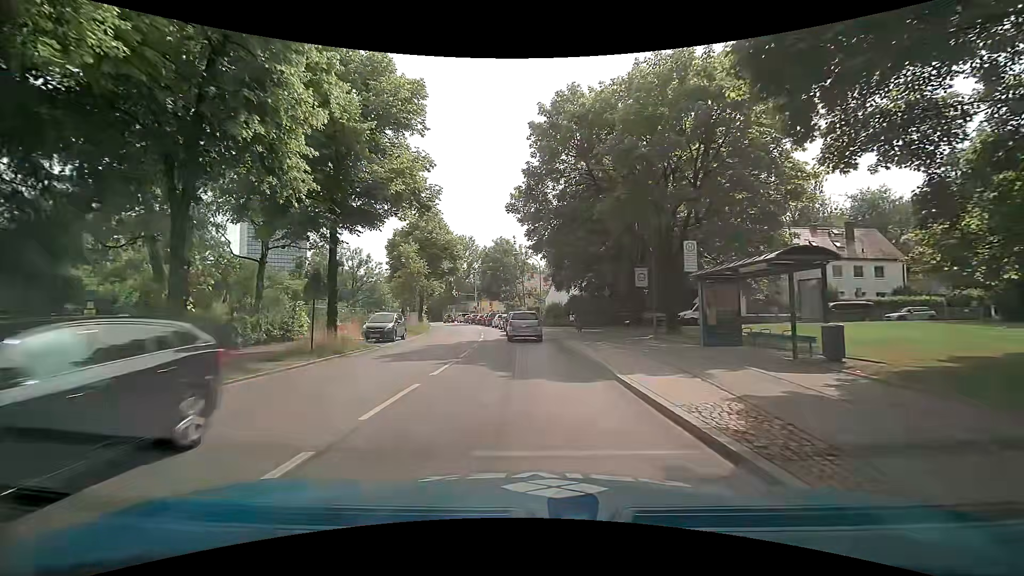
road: secondary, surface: asphalt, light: Day
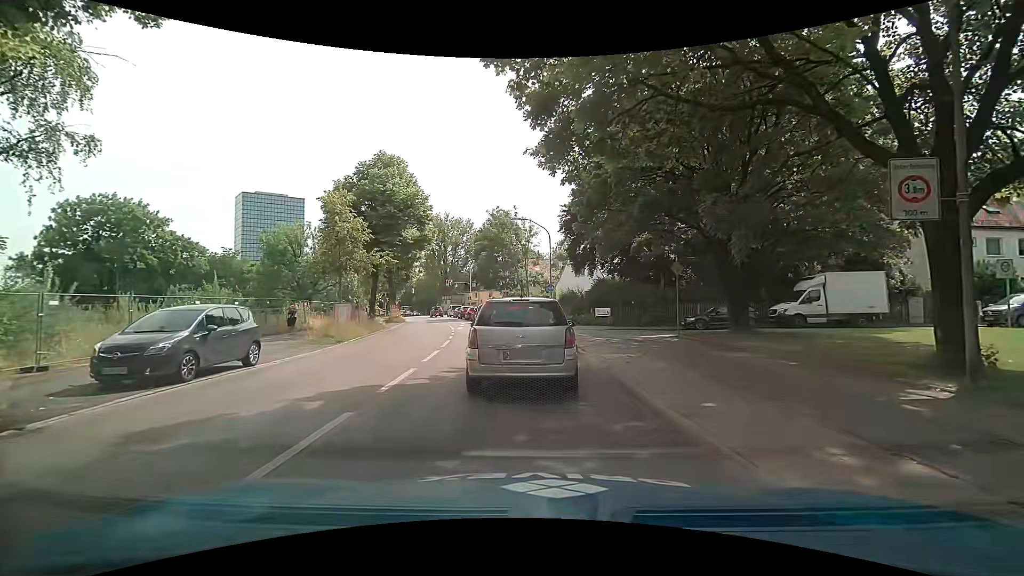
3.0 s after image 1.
(-0.1, +16.1) m; 0°
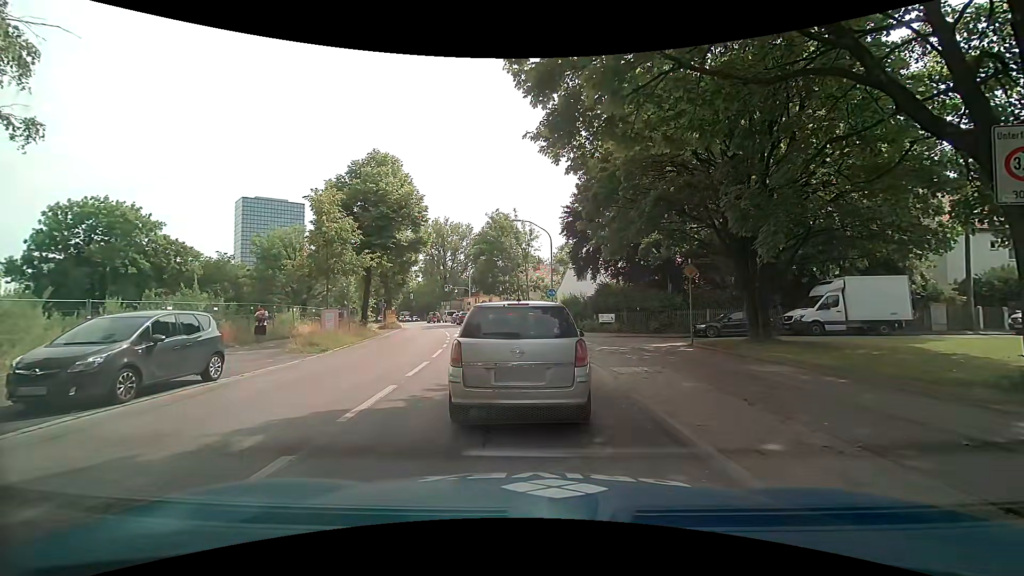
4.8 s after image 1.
(0.0, +1.5) m; +1°
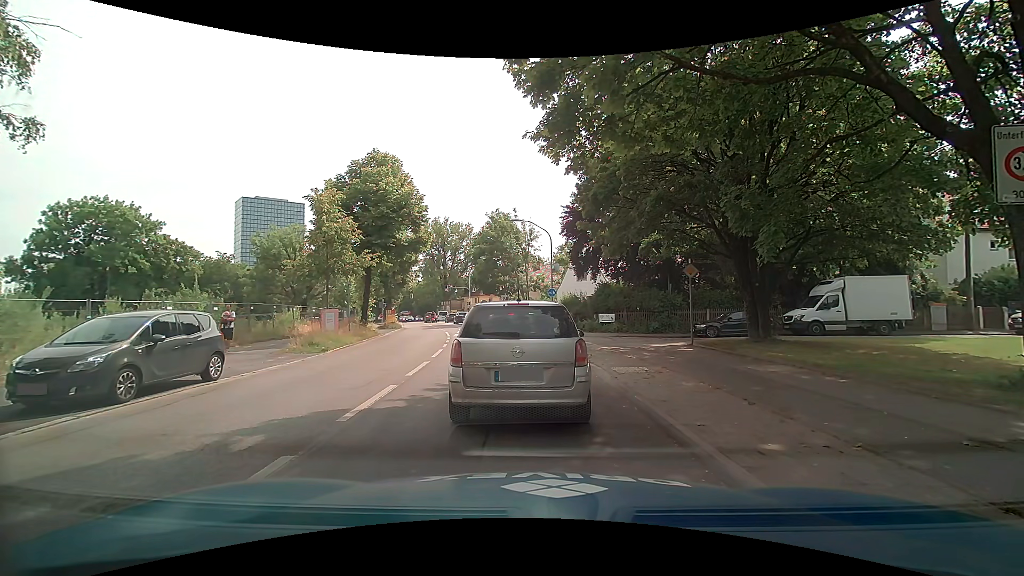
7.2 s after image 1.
(0.0, +0.1) m; 0°
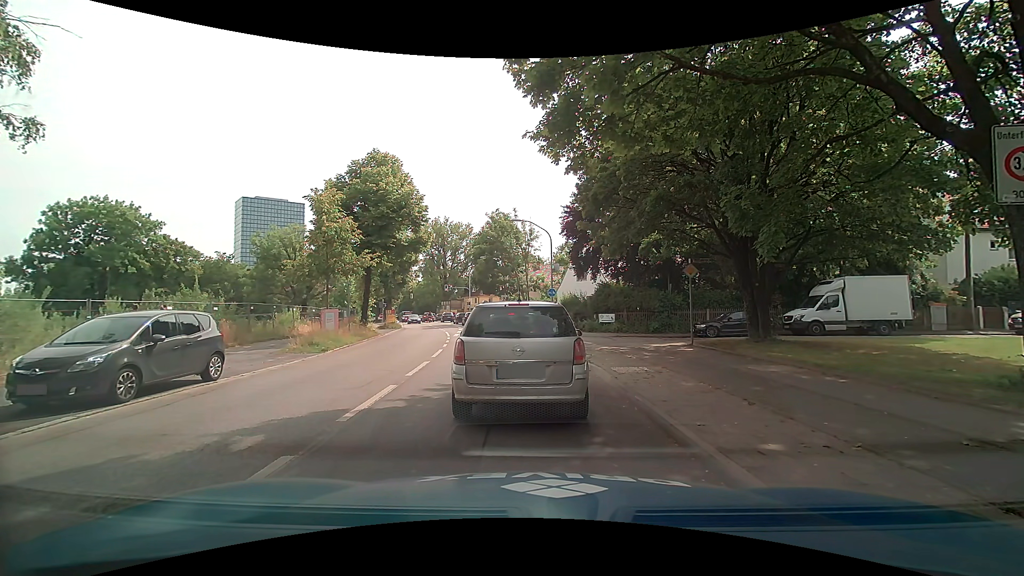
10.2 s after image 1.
(0.0, 0.0) m; 0°
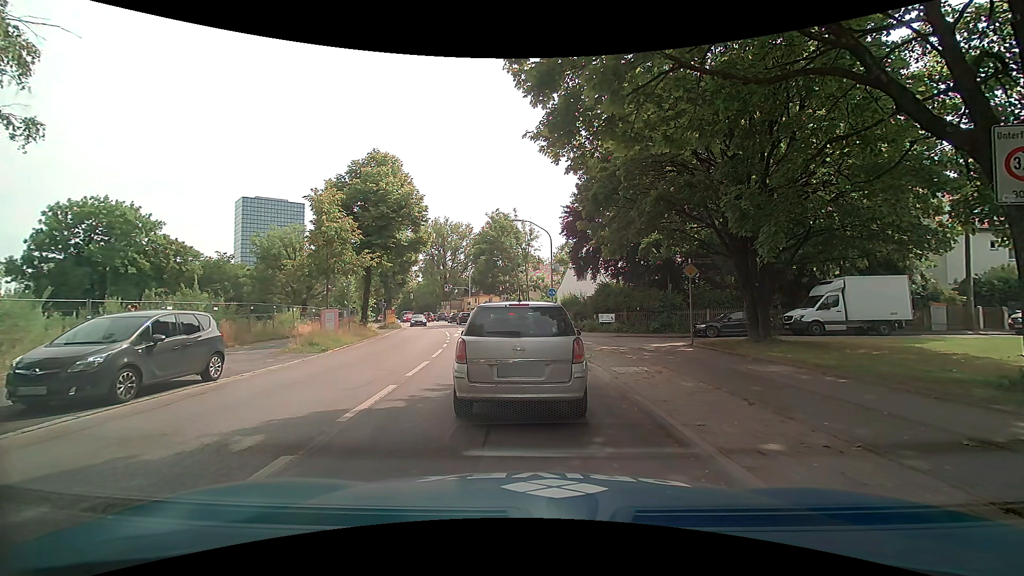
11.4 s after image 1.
(0.0, 0.0) m; 0°
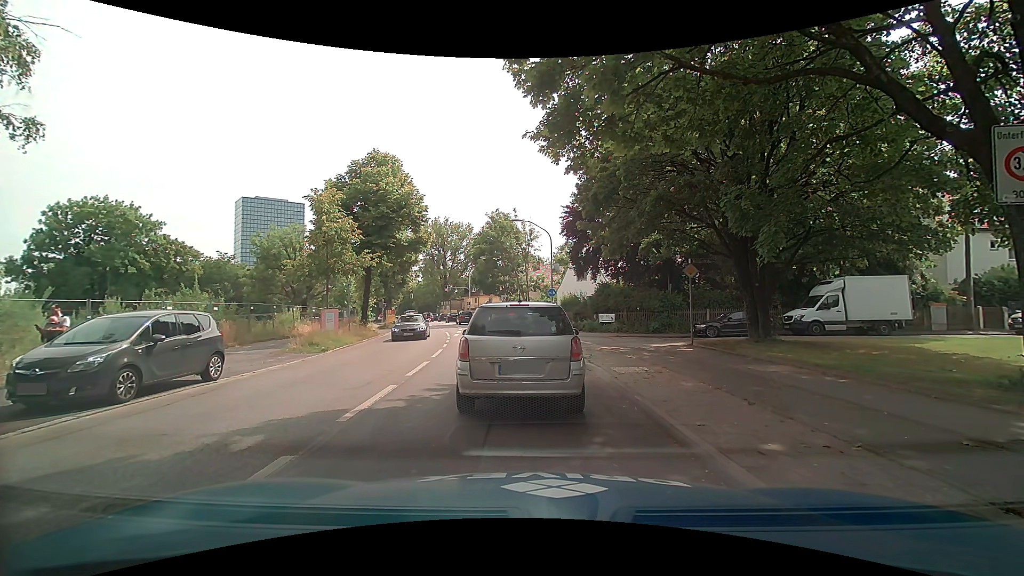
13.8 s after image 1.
(0.0, 0.0) m; 0°
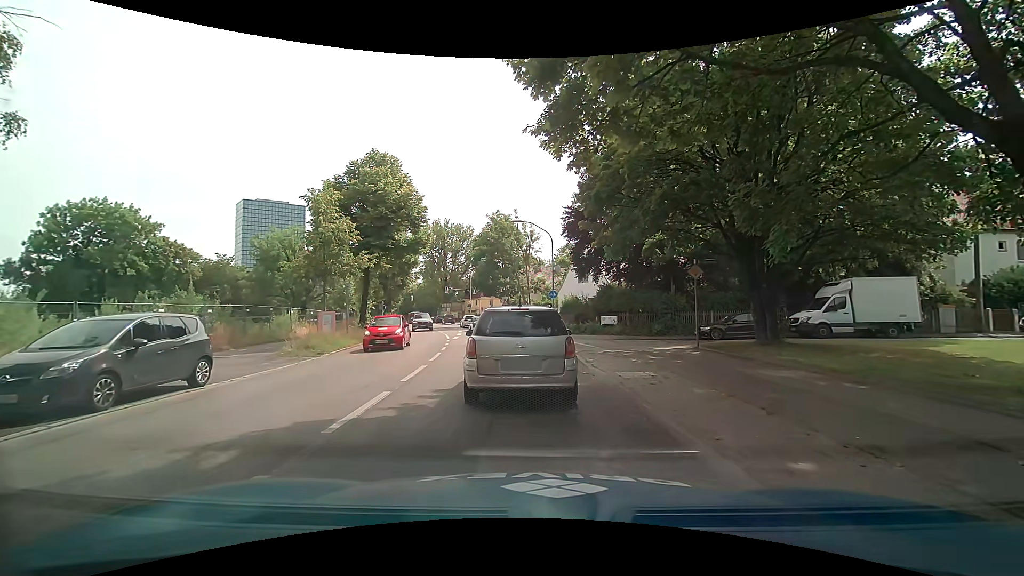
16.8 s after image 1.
(0.0, +0.5) m; 0°
